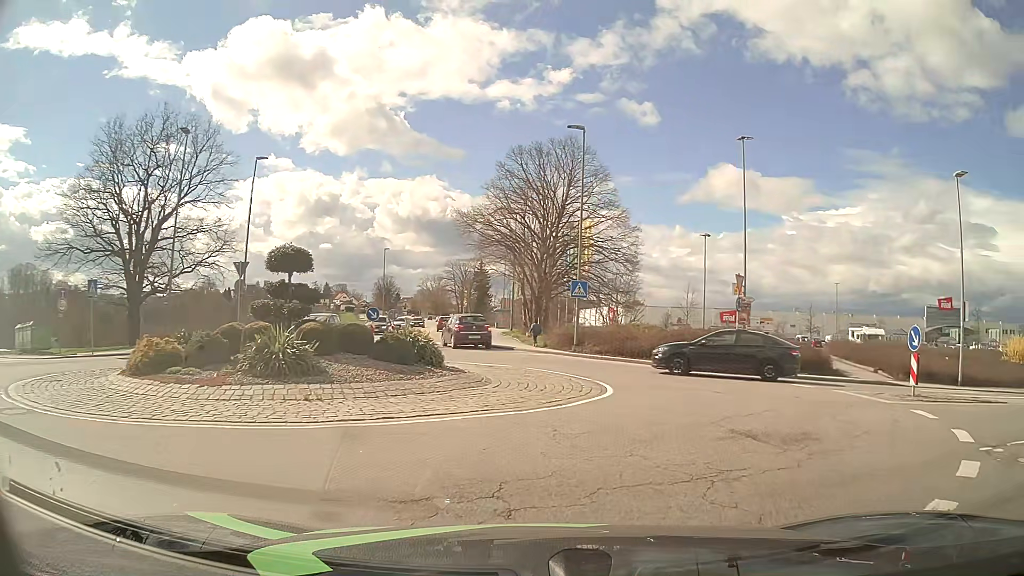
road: tertiary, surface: asphalt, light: Day
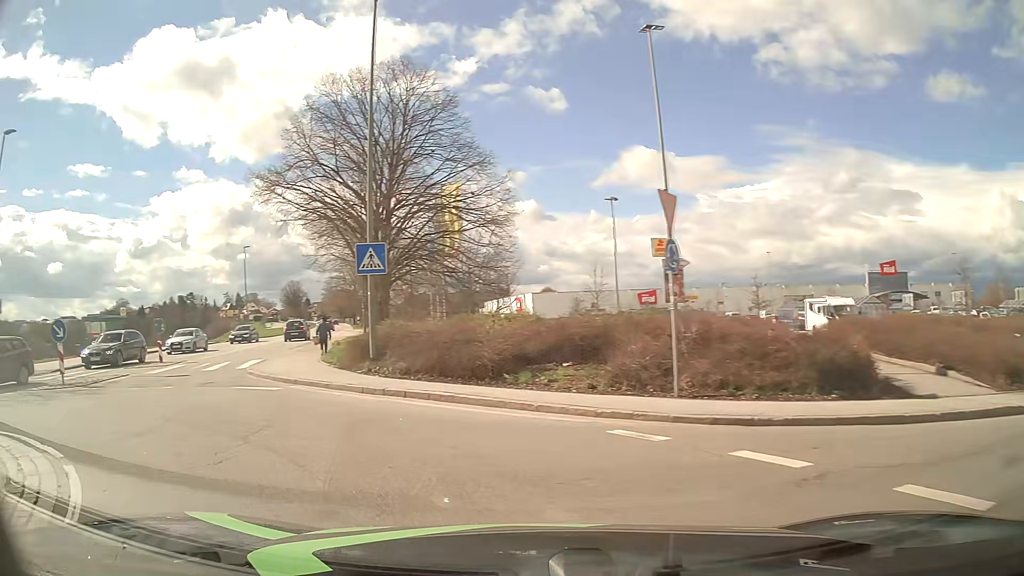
(+3.8, +13.3) m; +9°
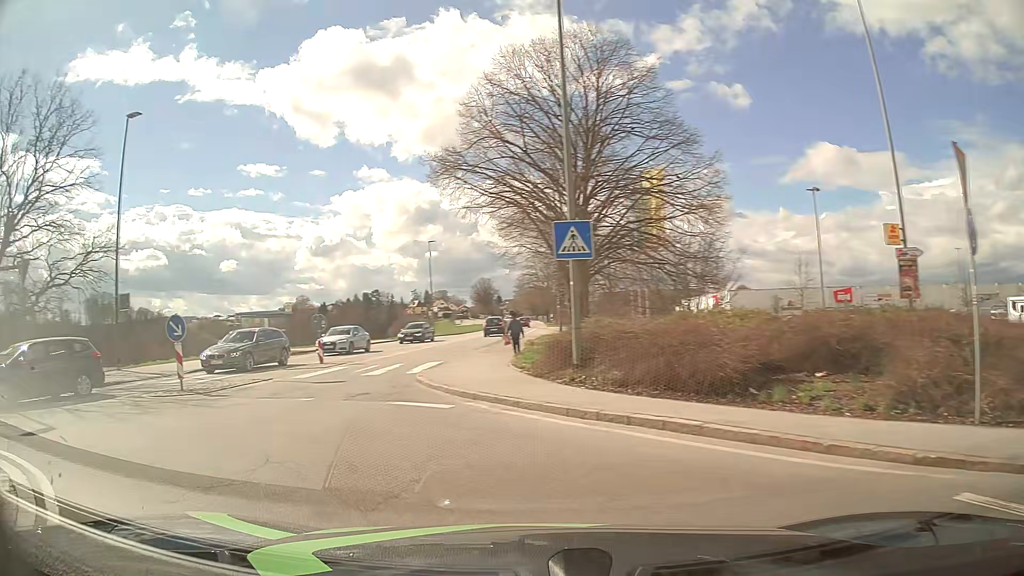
(-0.5, +3.3) m; -17°
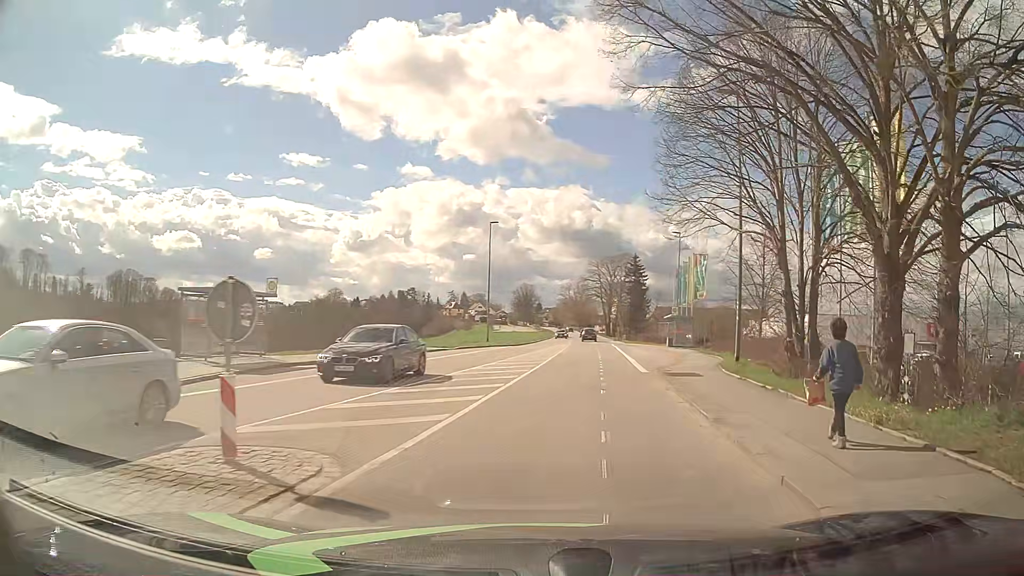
(-4.6, +17.1) m; -5°
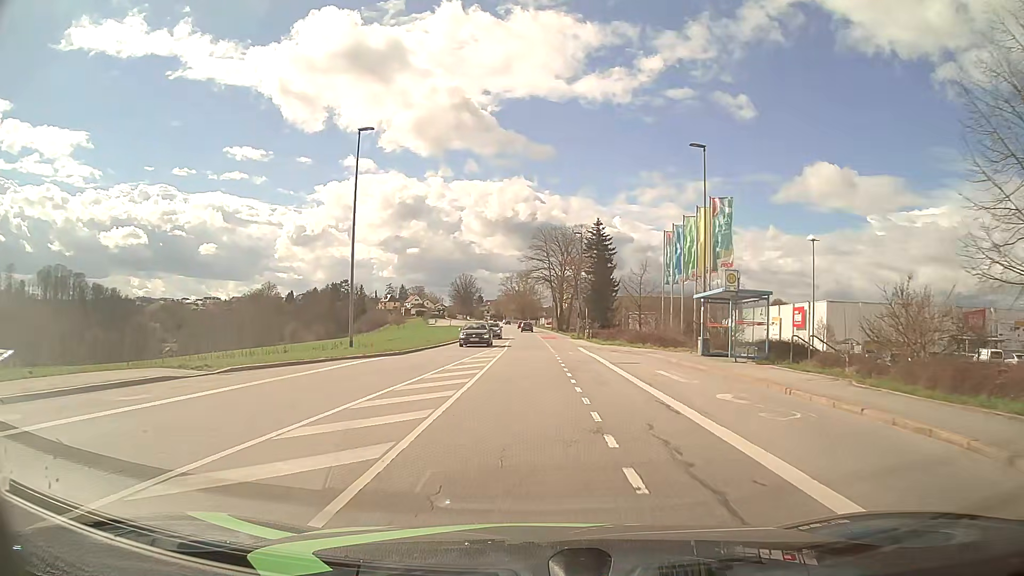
(+2.1, +27.2) m; +6°
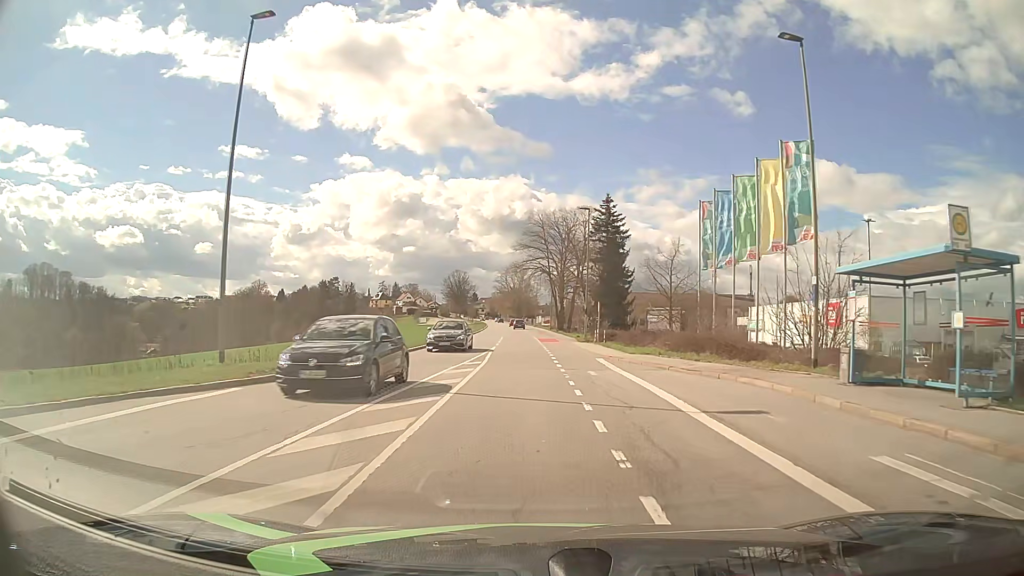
(0.0, +13.2) m; 0°
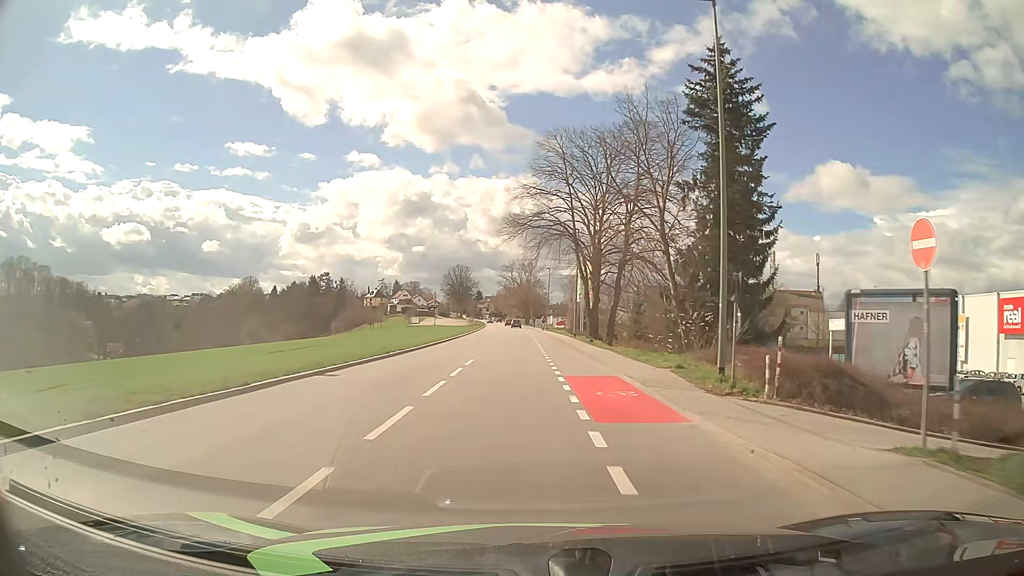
(-0.3, +35.2) m; -1°
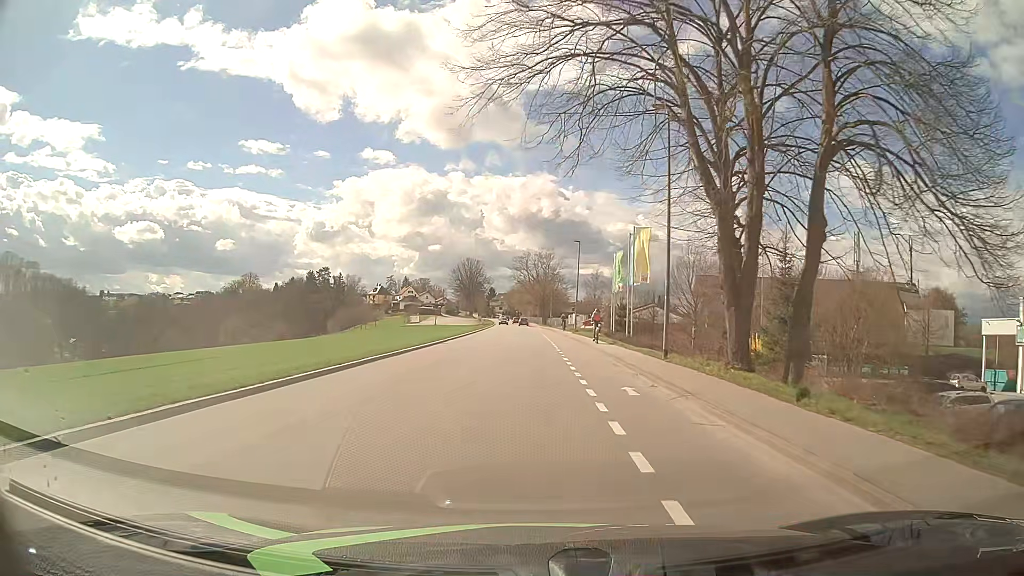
(-0.4, +29.4) m; -1°
(0, +10) (0, +20) (0, +30) (0, +40) (0, +50) (0, +60) (0, +70) (-1, +80) (-1, +90) (-1, +100) m
